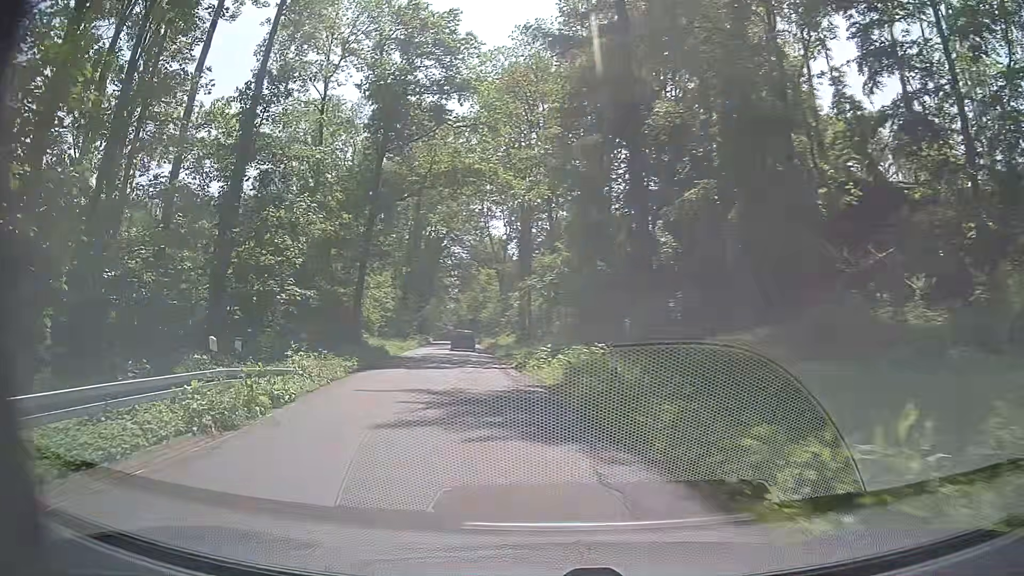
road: secondary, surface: asphalt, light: Day
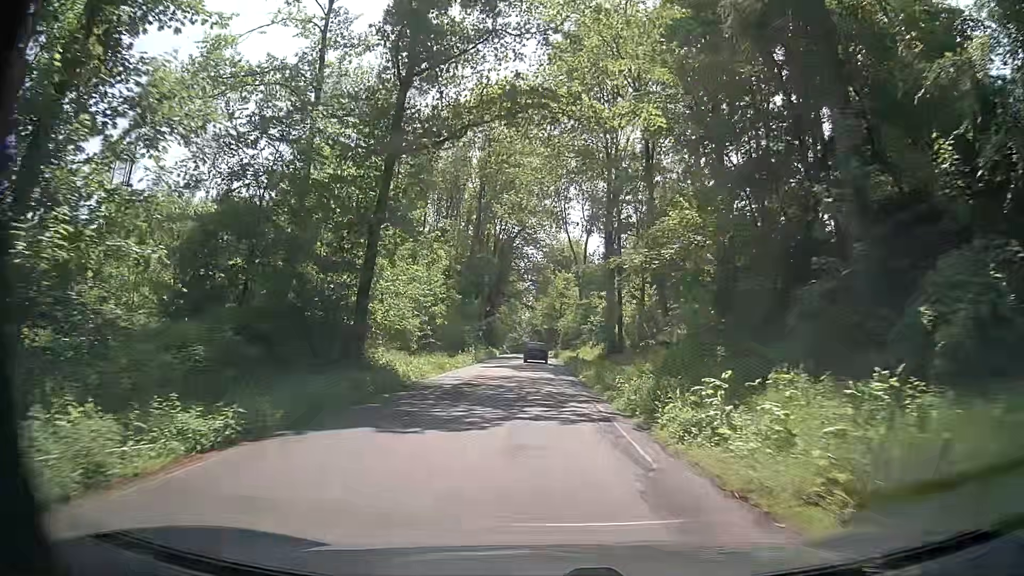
(-1.1, +14.4) m; -6°
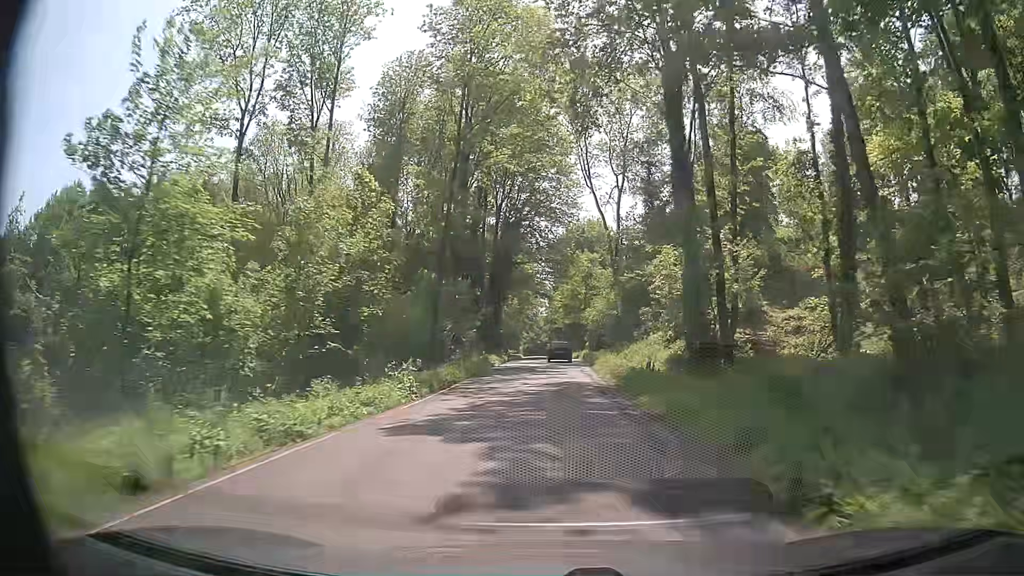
(-0.6, +25.0) m; -2°
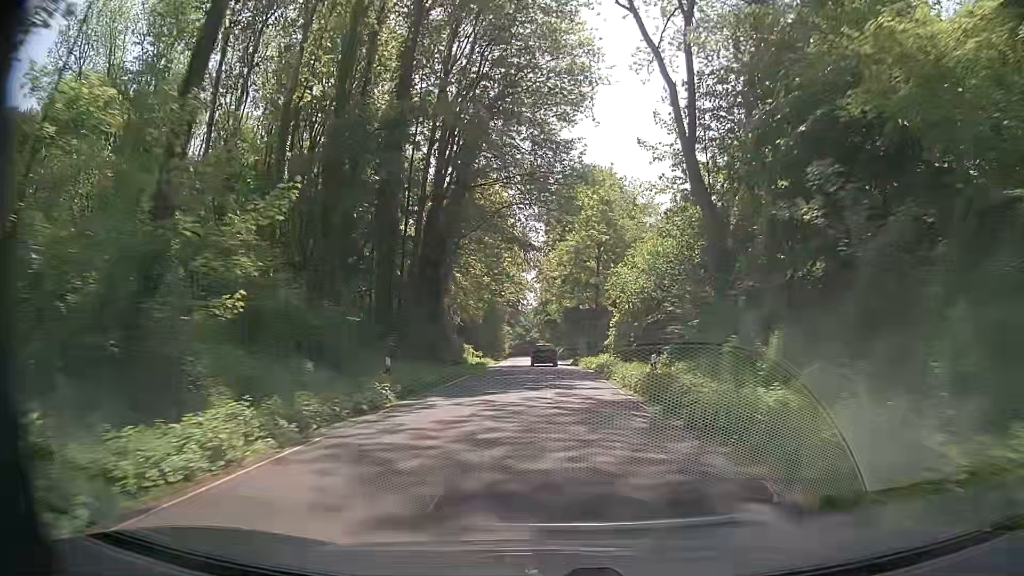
(+0.2, +38.1) m; +1°
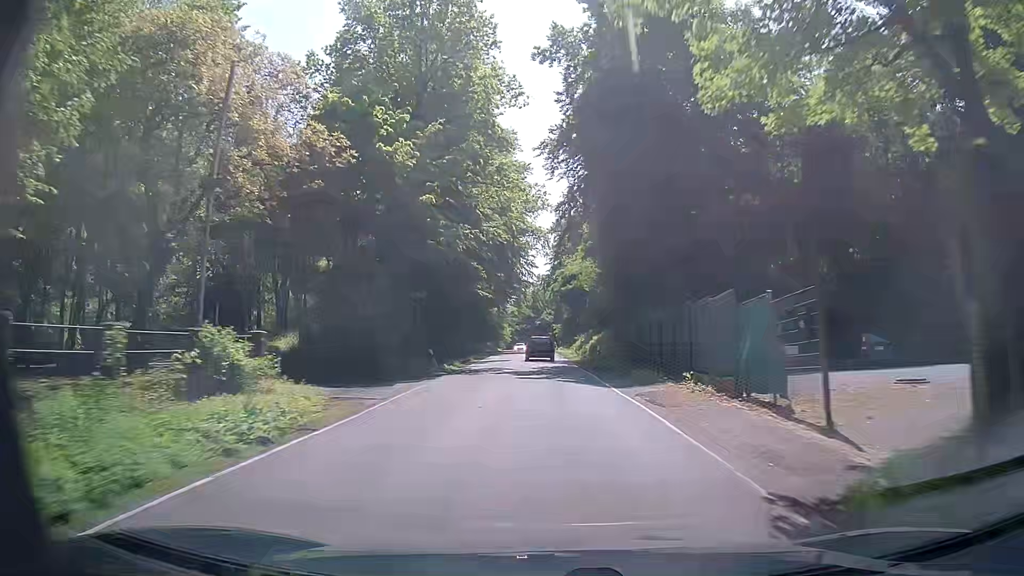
(-0.9, +49.9) m; -2°
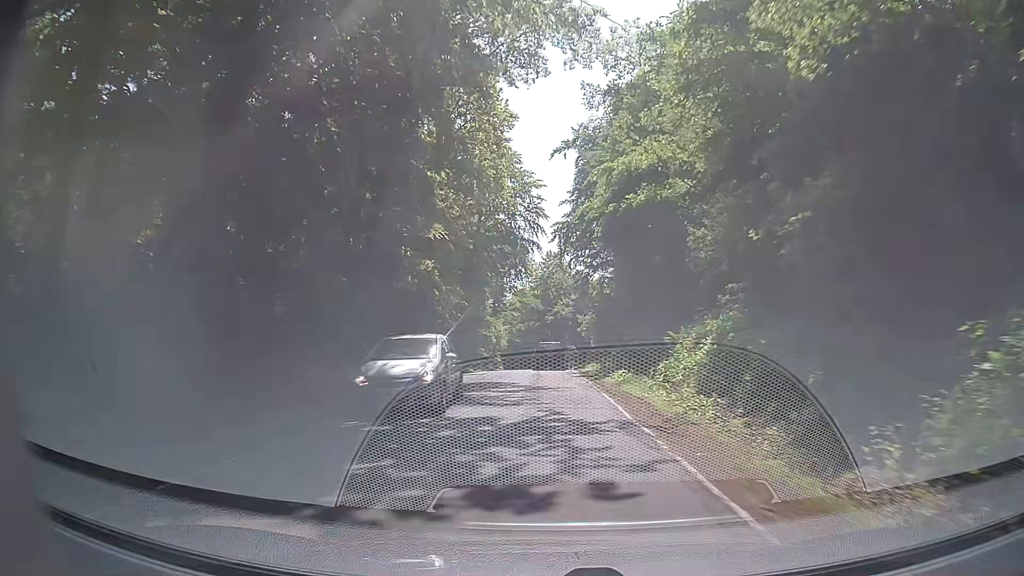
(-0.9, +51.7) m; -2°
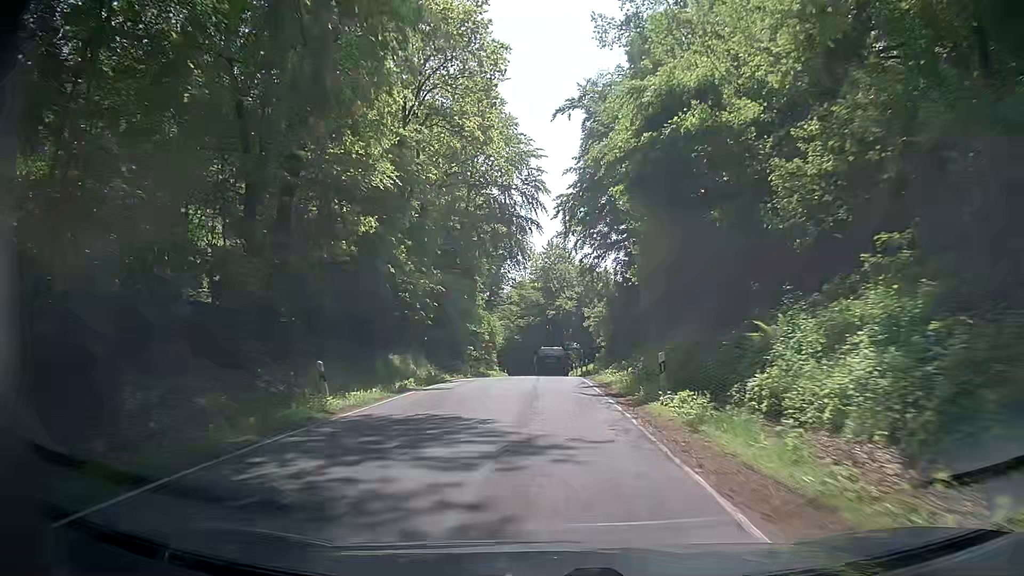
(+0.4, +10.2) m; +1°
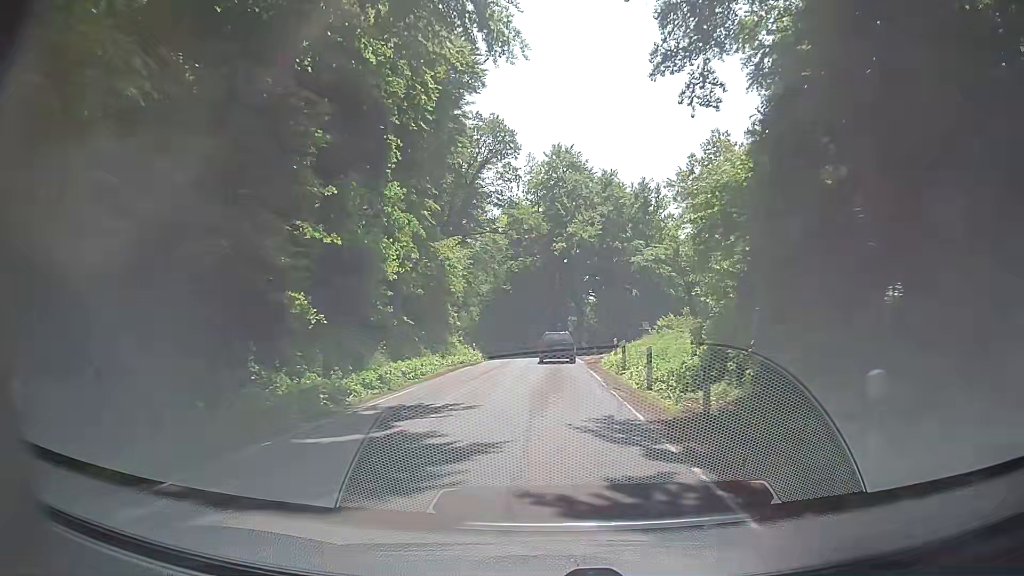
(-0.7, +37.5) m; -1°
(0, +10) (0, +20) (0, +30) (0, +40) (-1, +50) (-2, +60) (-4, +70) (-7, +79) (-11, +88) (-15, +98) m
